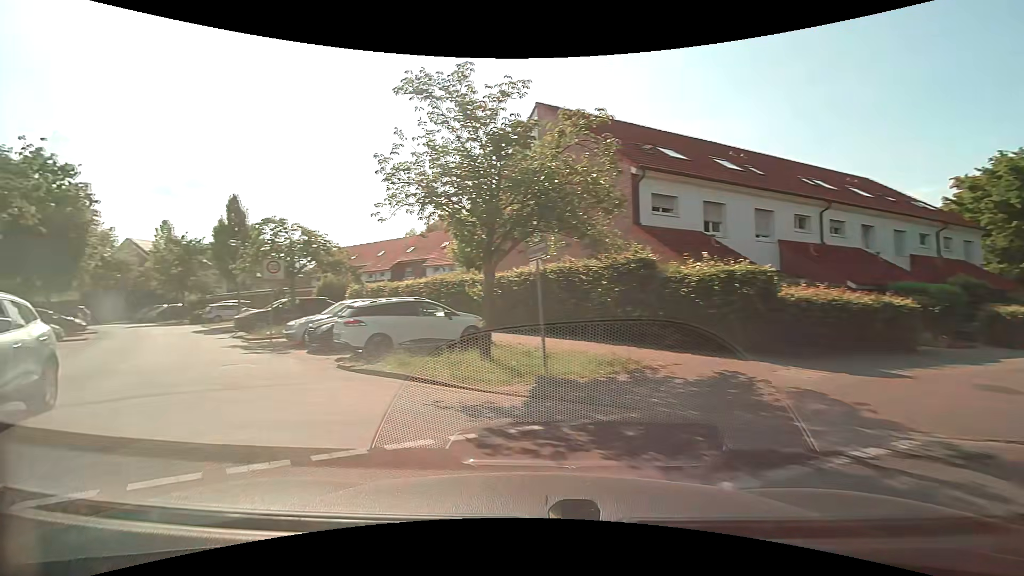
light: Day
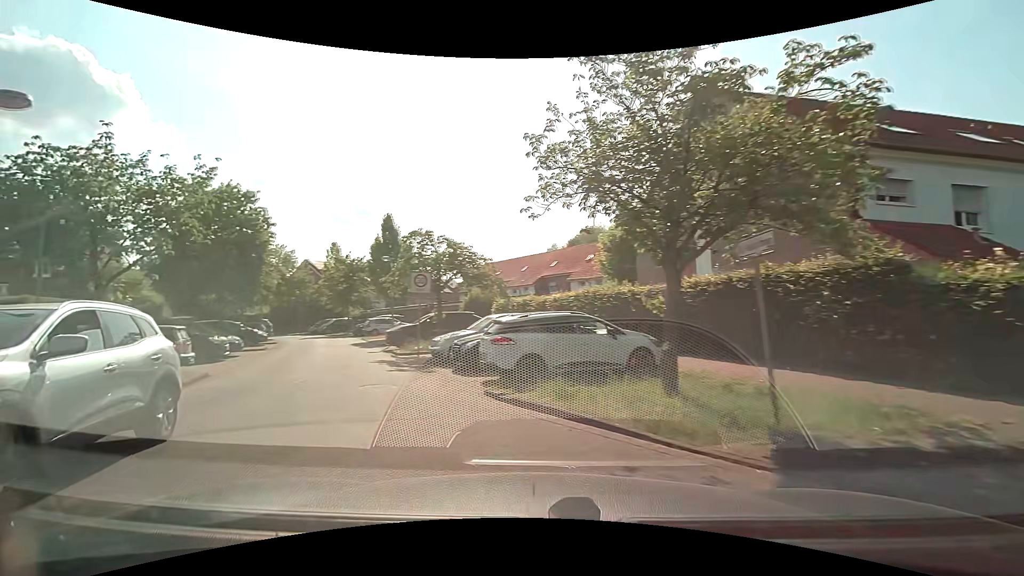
(-0.4, +2.3) m; -16°
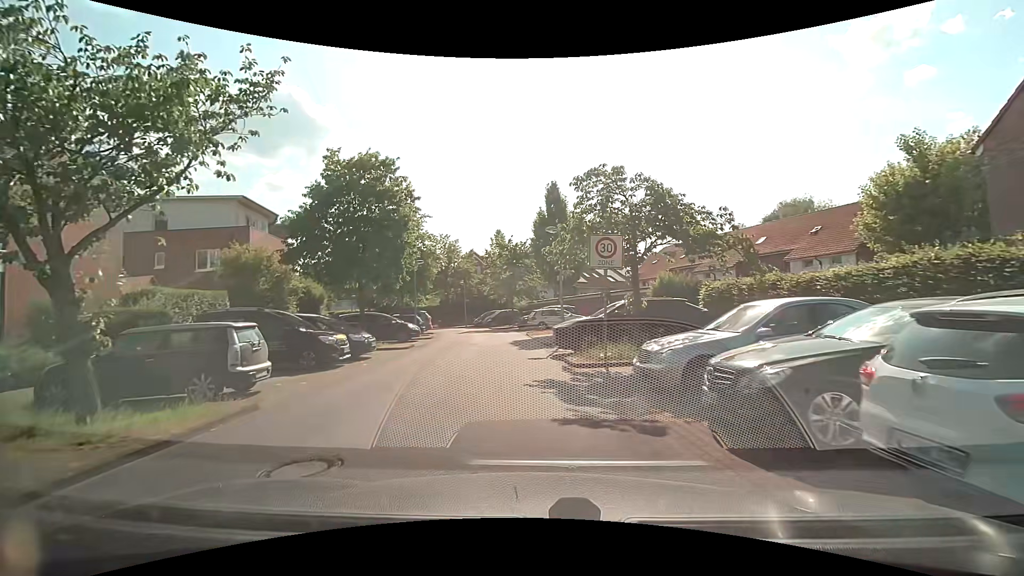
(-1.9, +7.5) m; -21°
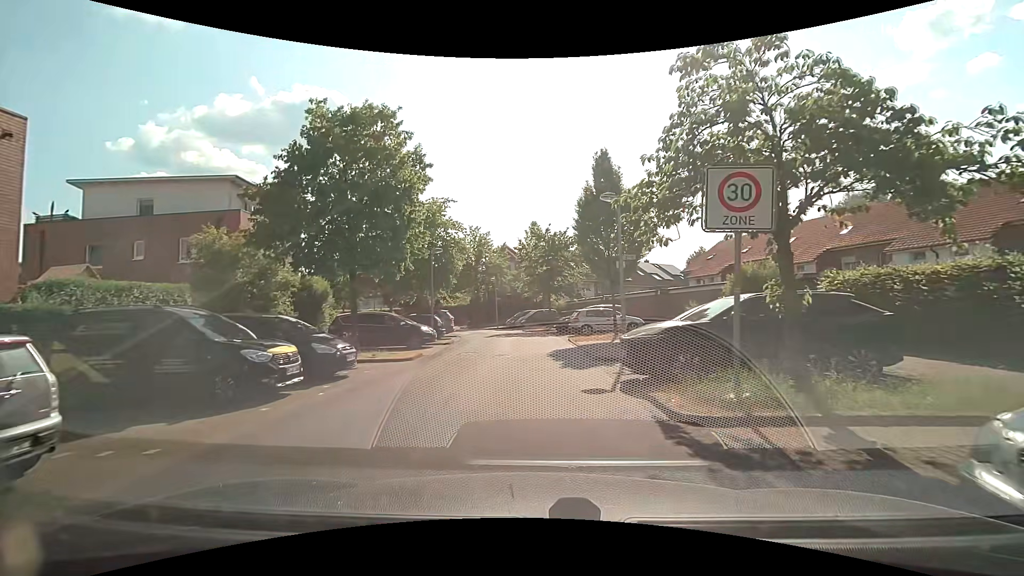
(-0.4, +5.8) m; -5°
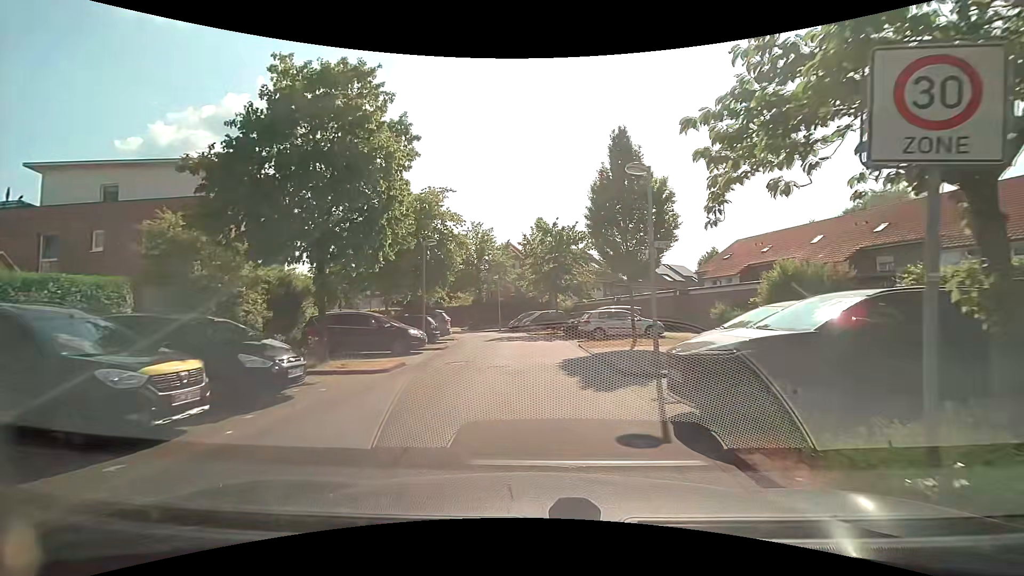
(0.0, +3.1) m; -1°
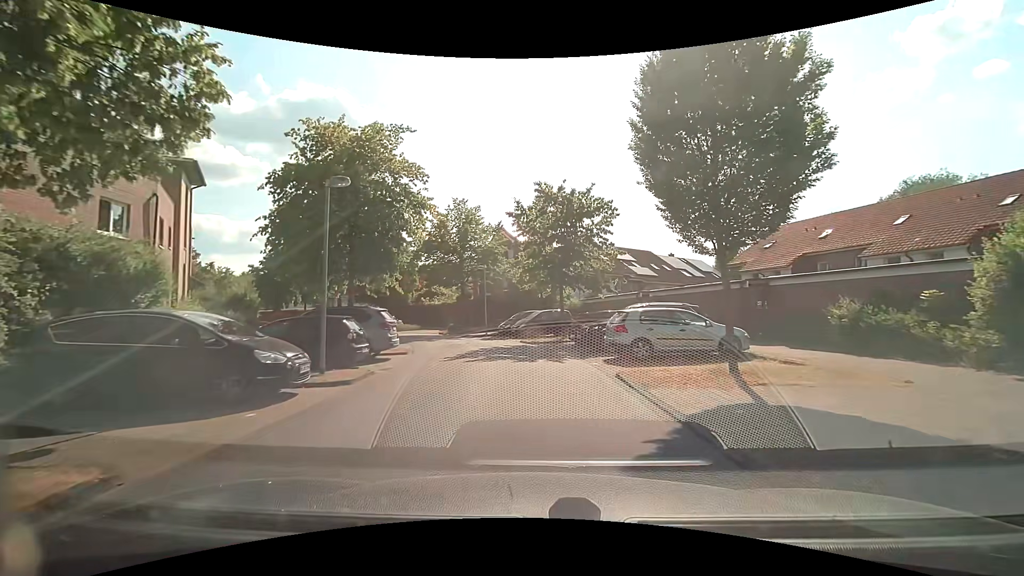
(+0.1, +10.3) m; +1°
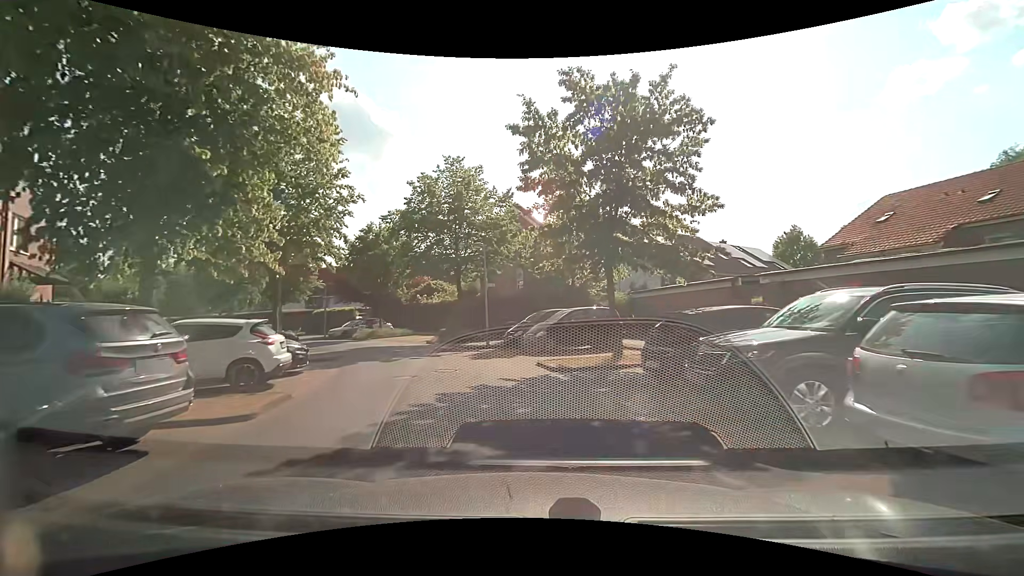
(-0.1, +11.4) m; -2°
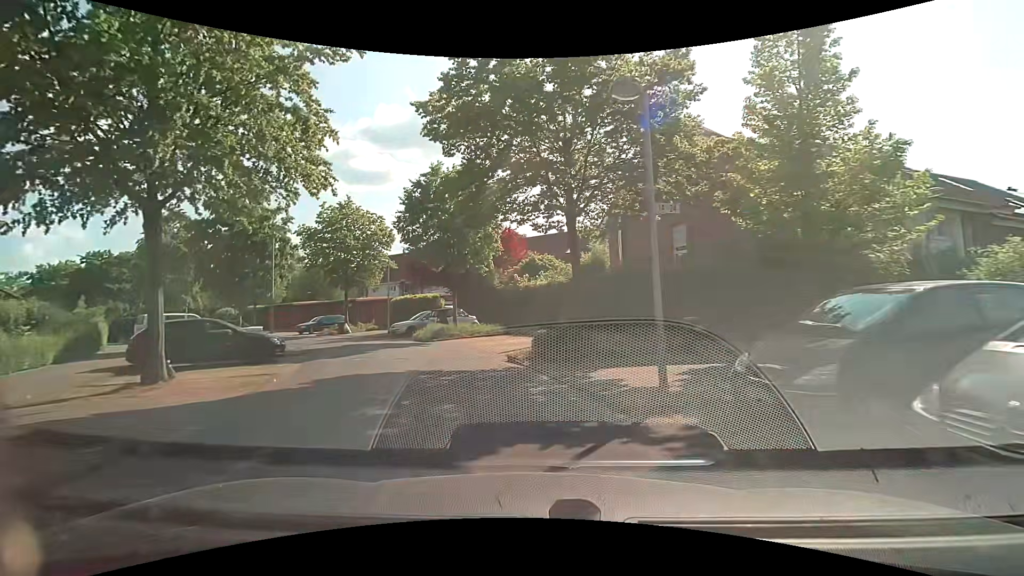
(-1.7, +15.1) m; -14°
